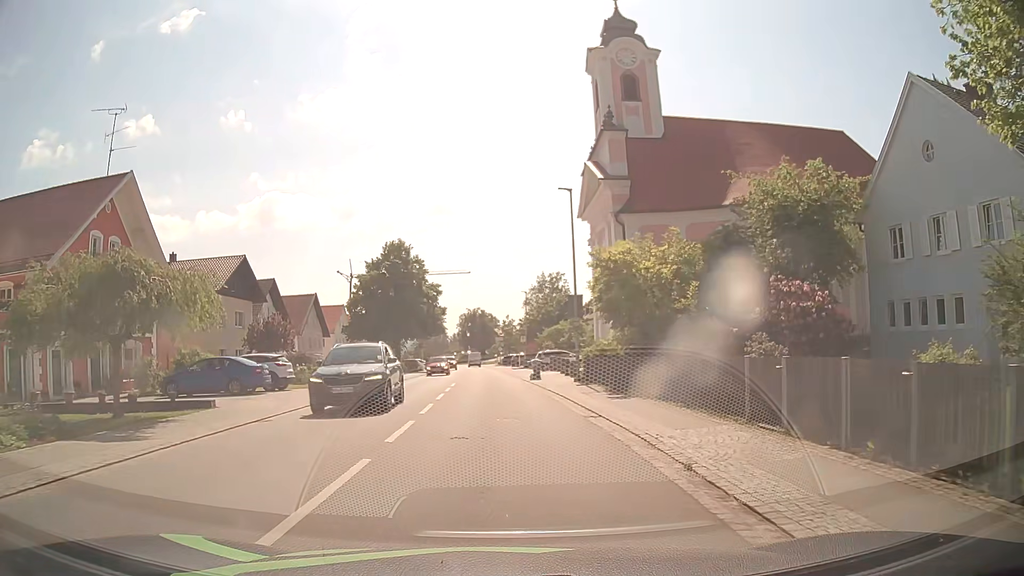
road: secondary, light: Day
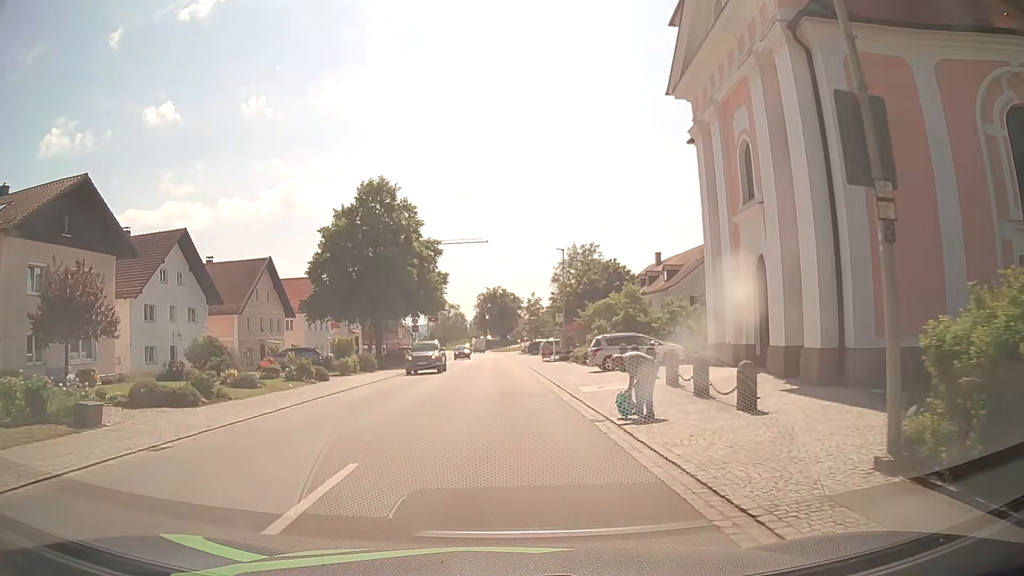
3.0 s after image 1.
(-0.5, +23.2) m; -2°
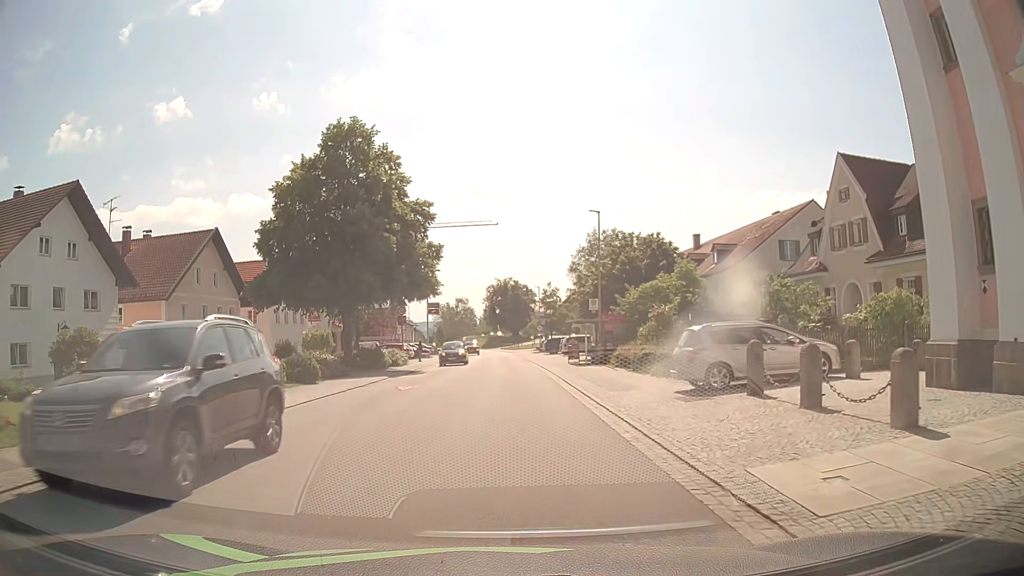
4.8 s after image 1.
(-0.1, +13.9) m; 0°
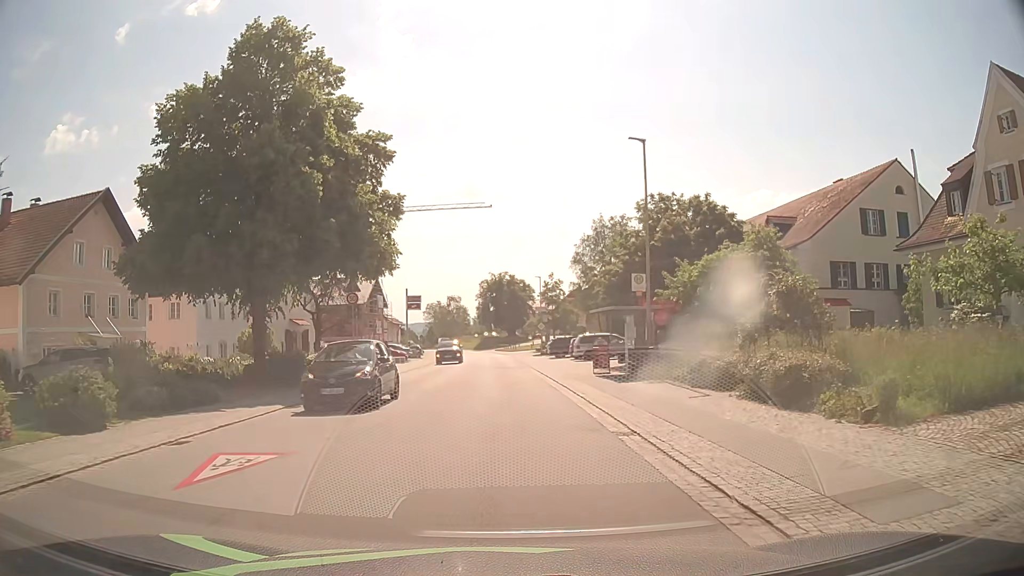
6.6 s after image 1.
(-0.1, +13.7) m; 0°
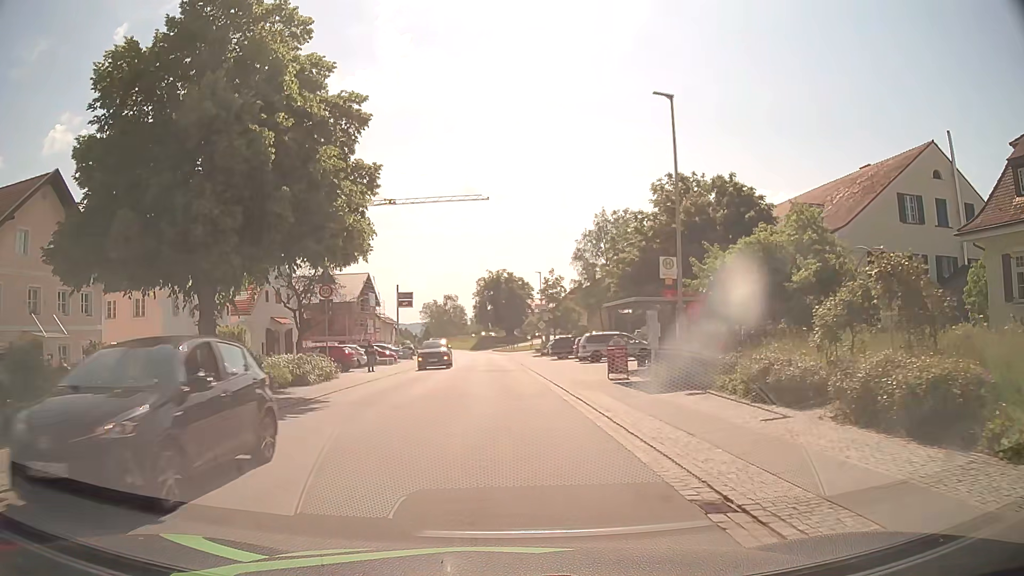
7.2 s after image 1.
(0.0, +4.6) m; 0°
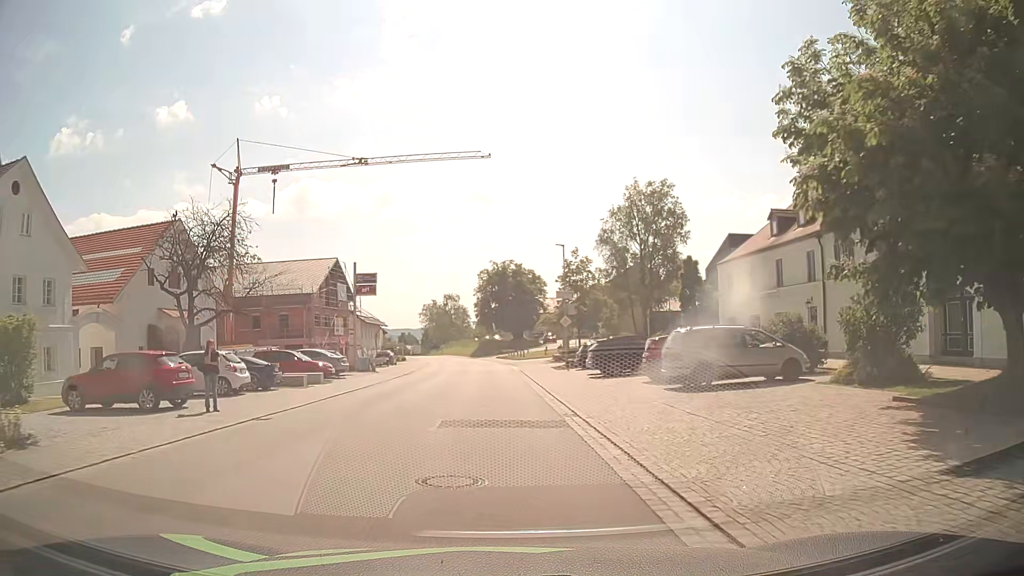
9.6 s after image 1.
(0.0, +21.2) m; -1°
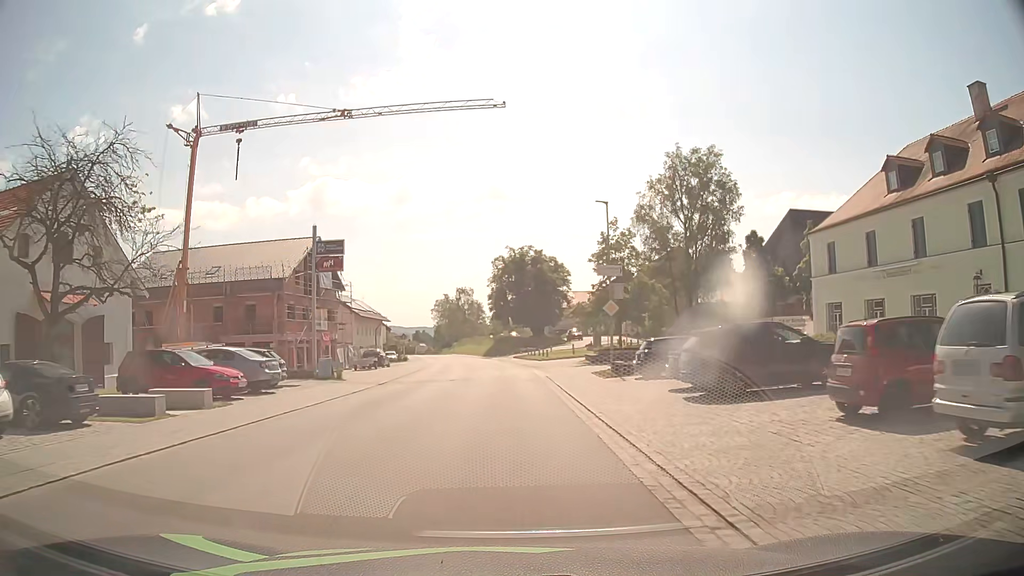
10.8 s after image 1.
(-0.1, +13.4) m; -2°
(0, +10) (0, +20) (0, +30) (0, +40) (-1, +50) (-1, +60) (-3, +70) (-4, +80) (-6, +90) (-8, +99) m
